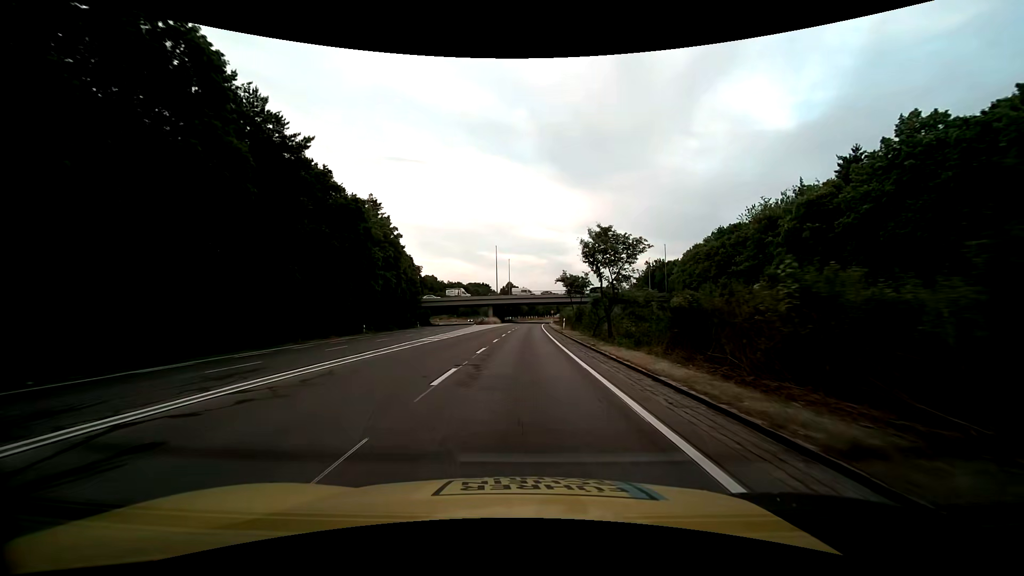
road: trunk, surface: asphalt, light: Day
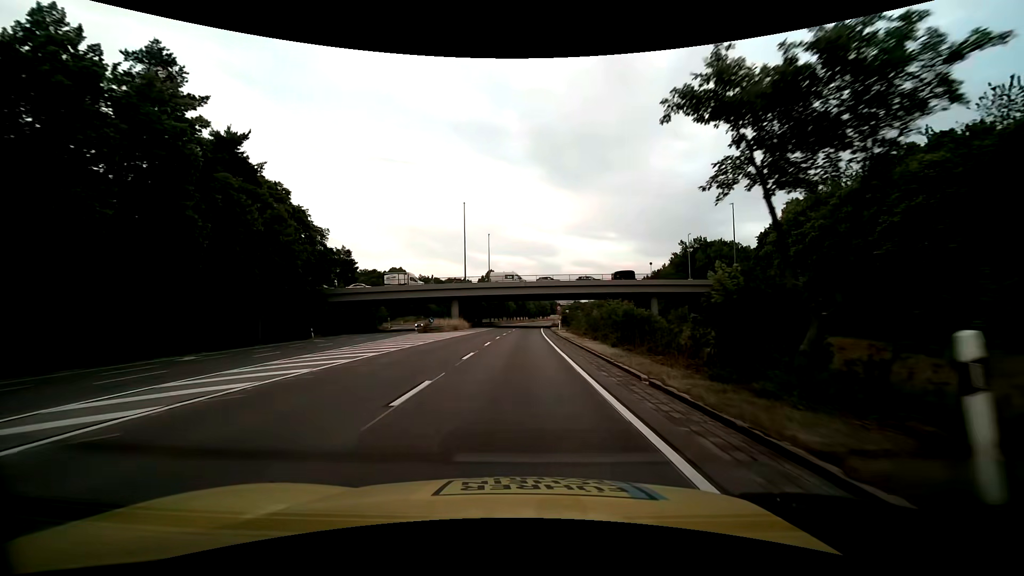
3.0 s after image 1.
(+0.7, +47.1) m; +1°
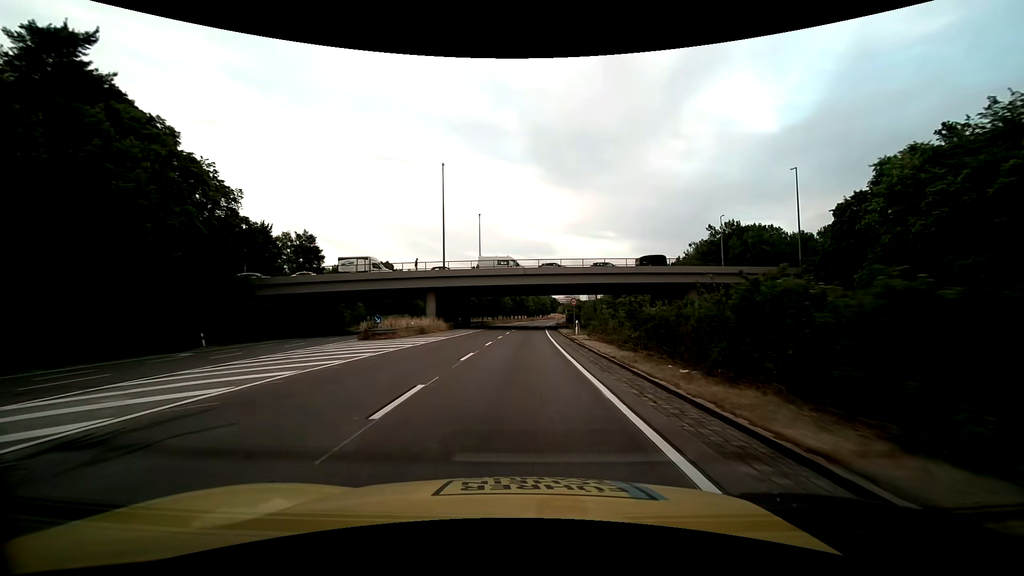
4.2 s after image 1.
(0.0, +18.8) m; 0°
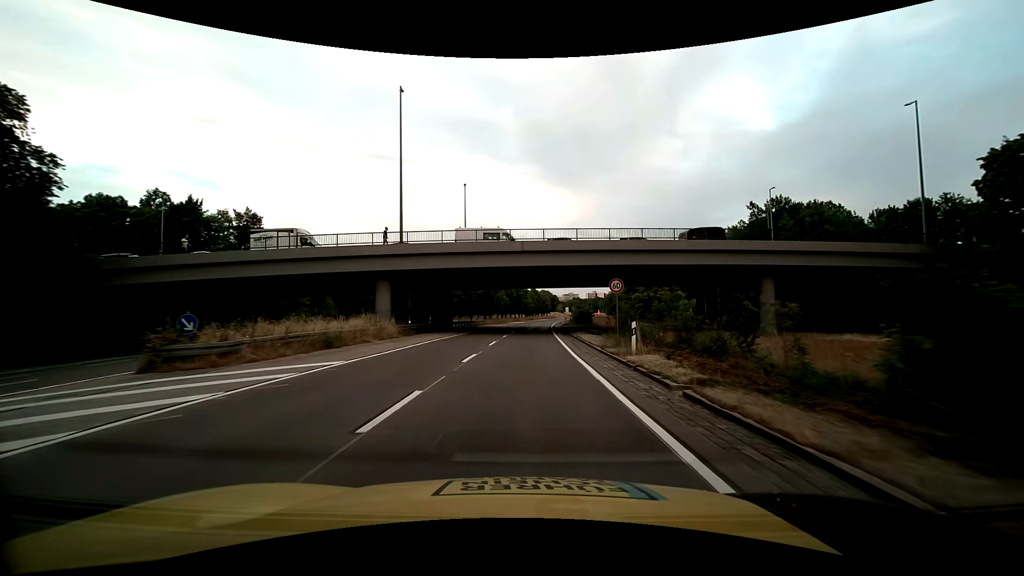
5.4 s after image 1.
(+0.1, +18.9) m; 0°
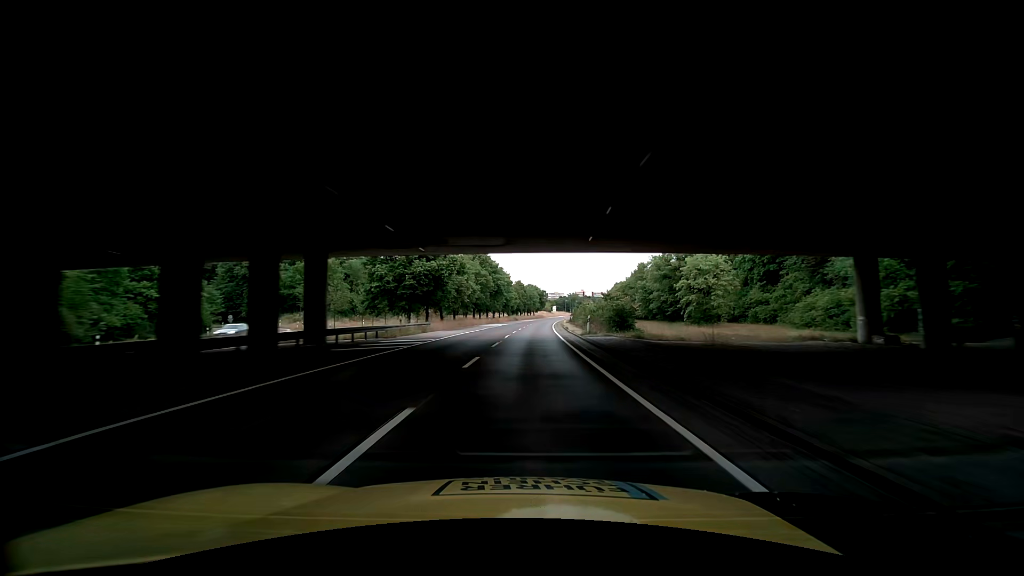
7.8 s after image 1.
(+0.4, +37.8) m; +2°
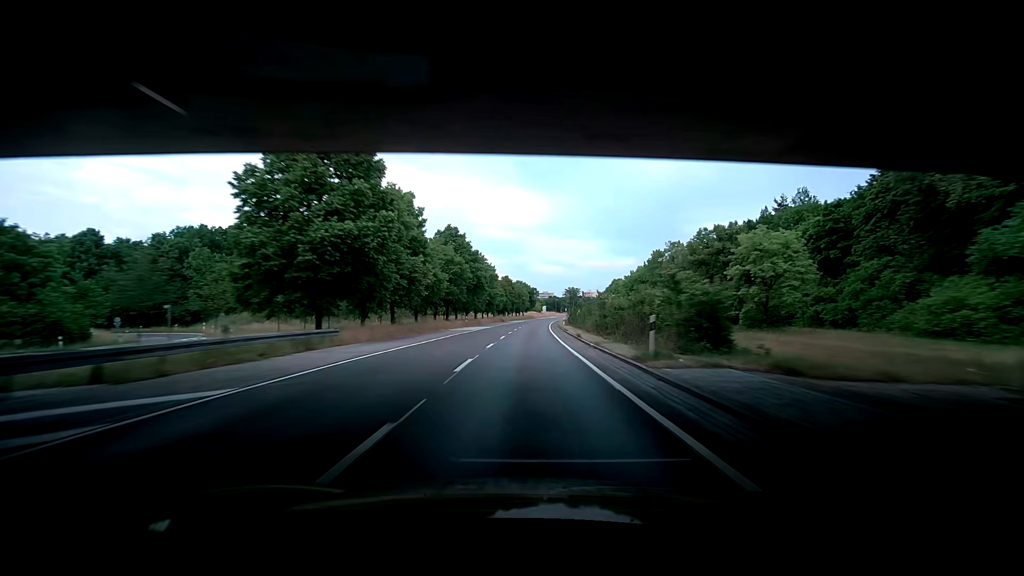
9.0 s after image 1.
(-0.2, +18.9) m; -3°
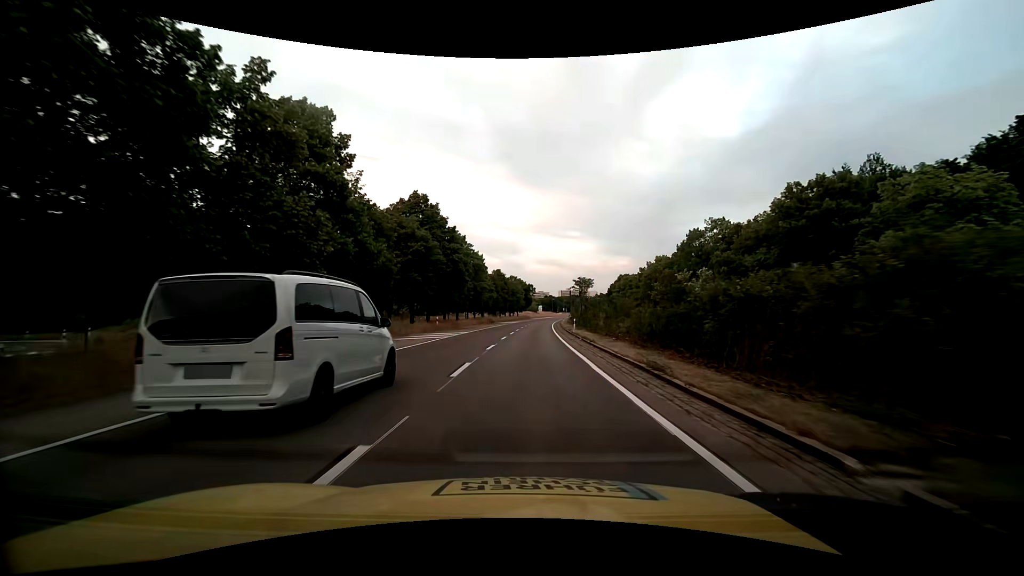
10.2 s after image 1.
(+0.6, +18.8) m; +4°
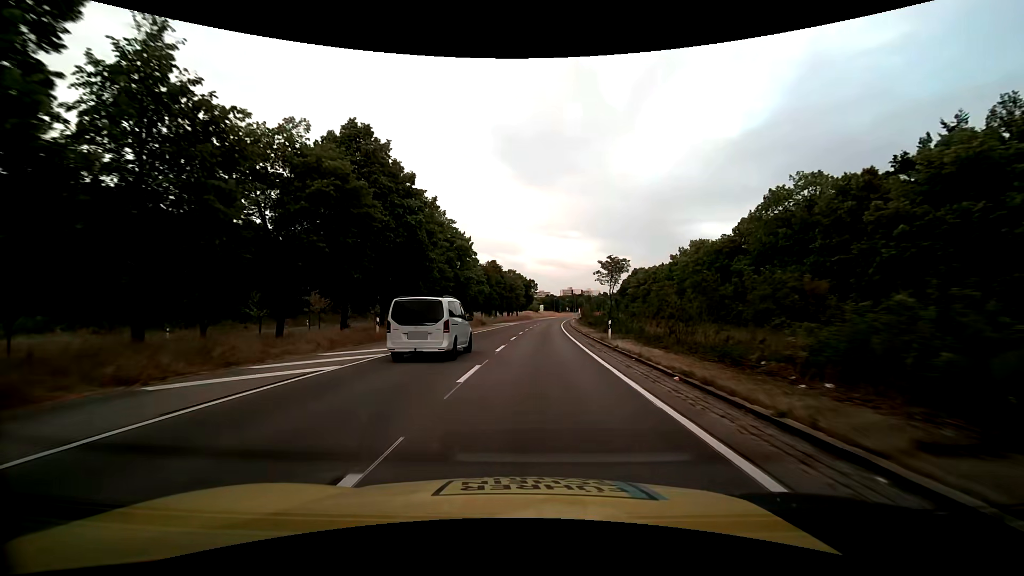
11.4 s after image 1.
(0.0, +18.9) m; 0°
(0, +10) (0, +20) (0, +30) (-1, +40) (-1, +50) (0, +60) (0, +70) (+1, +80) (+1, +90) (+2, +100) m
